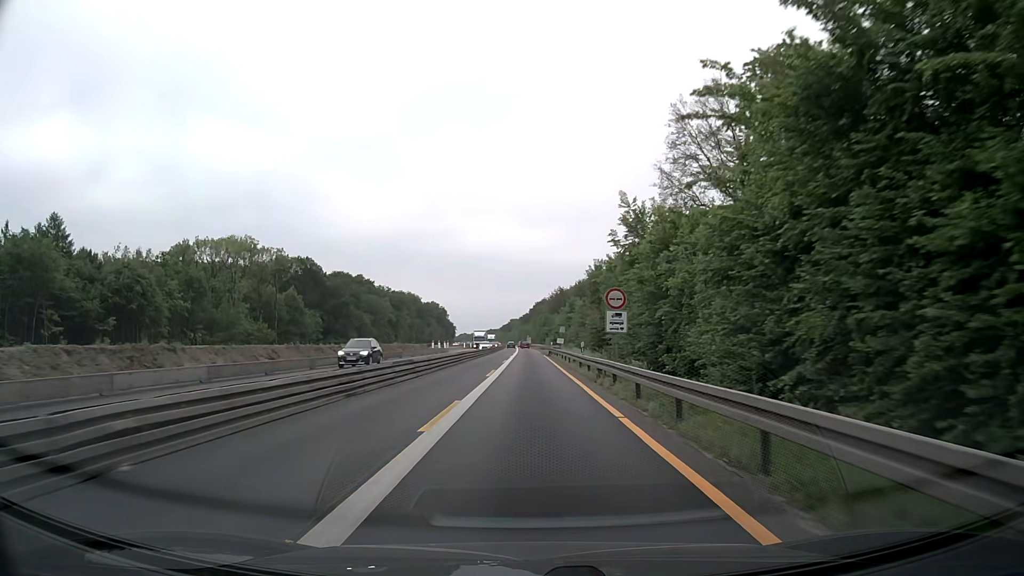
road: motorway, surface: asphalt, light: Day
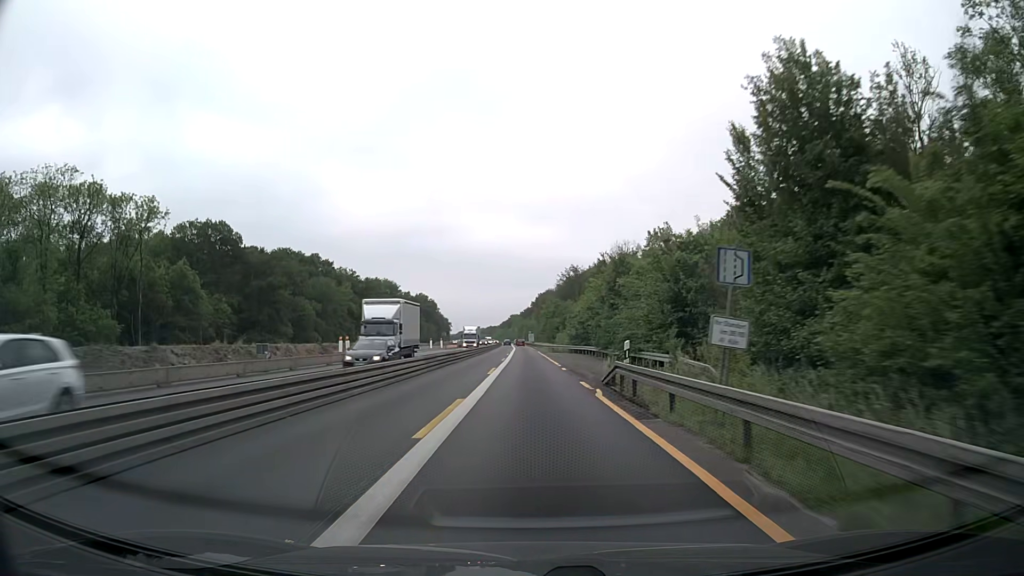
(-0.2, +51.4) m; 0°
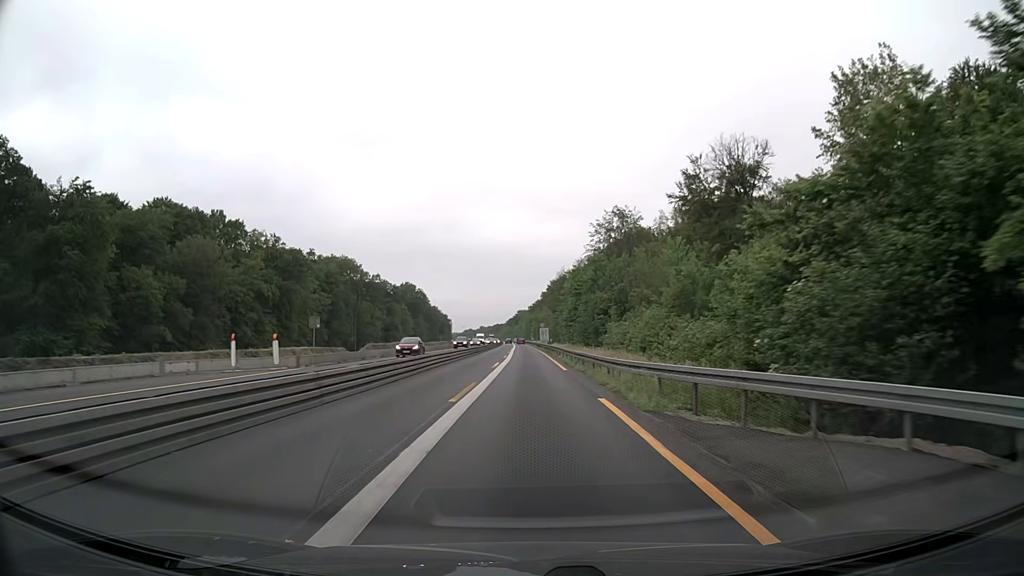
(-0.2, +64.2) m; -1°
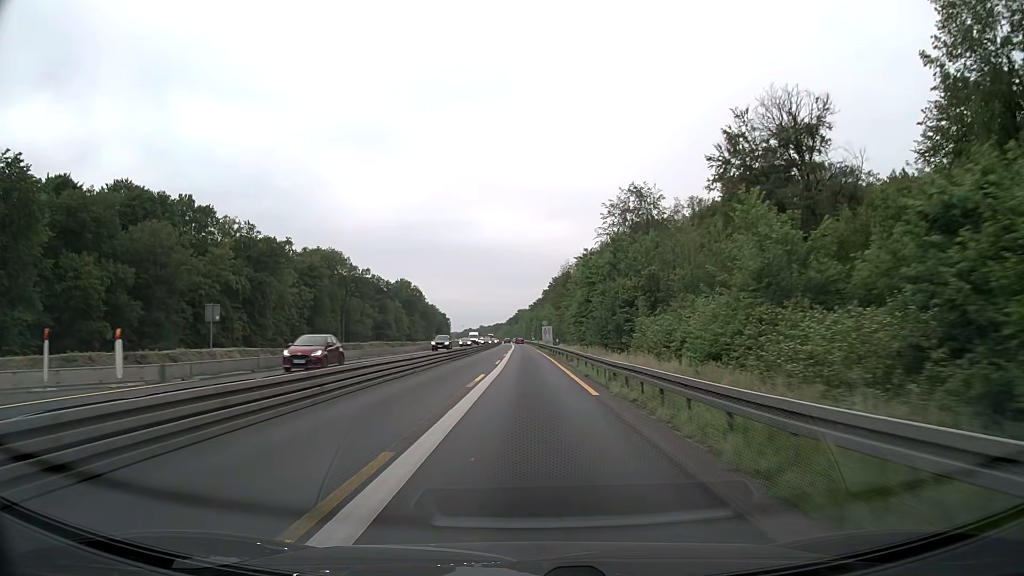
(0.0, +12.8) m; 0°
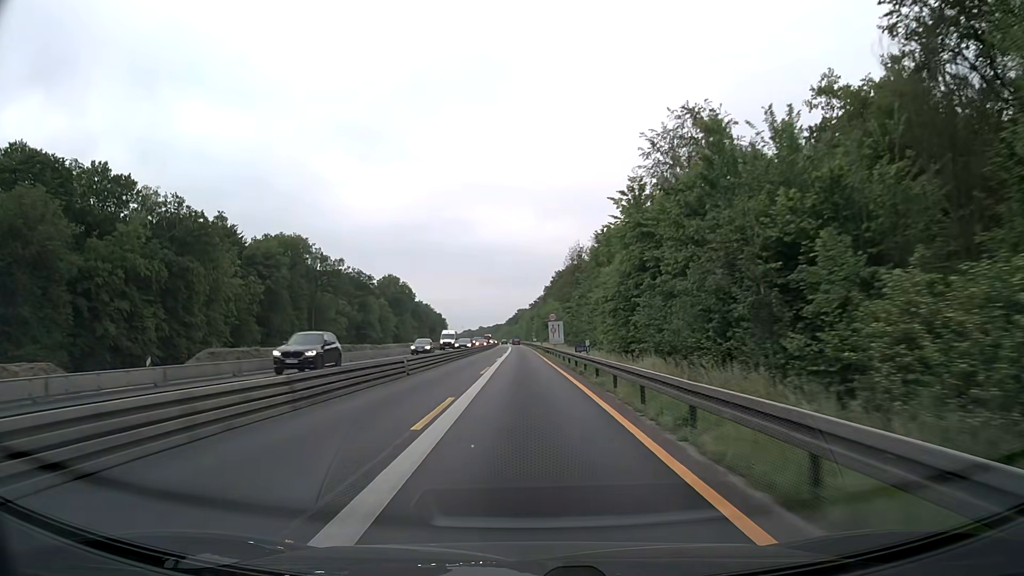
(0.0, +25.7) m; 0°
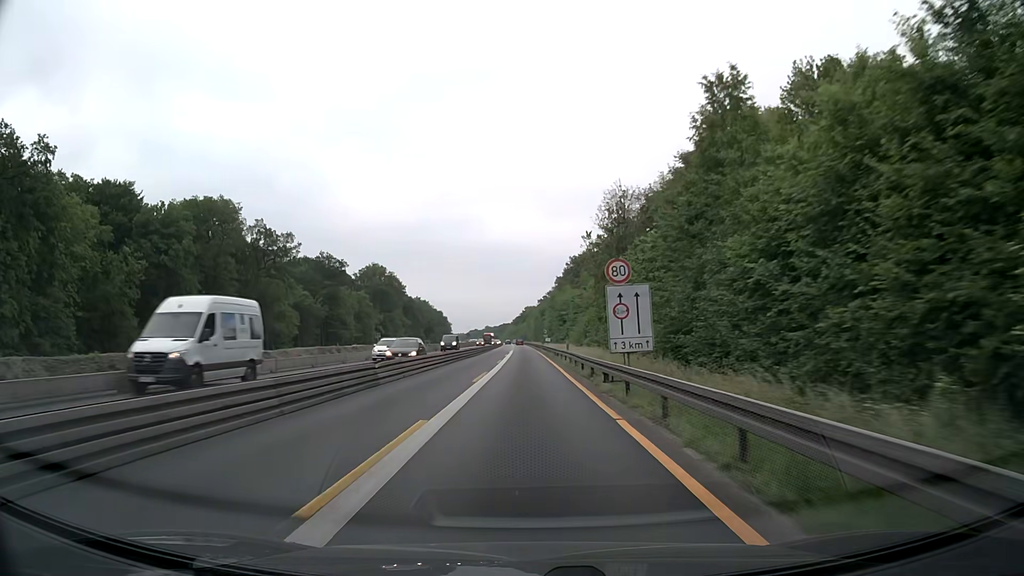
(-0.2, +38.5) m; 0°
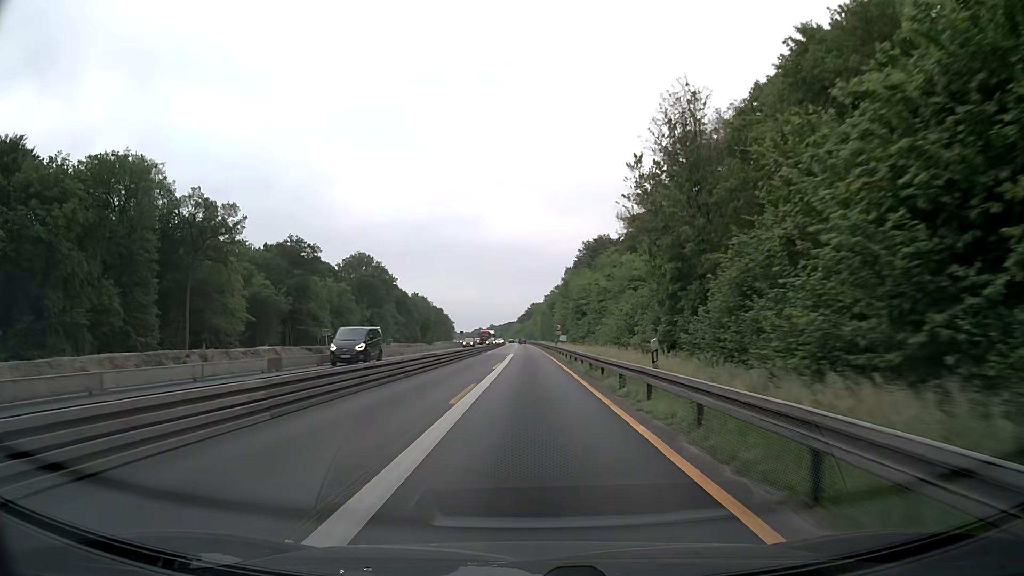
(-0.3, +25.7) m; -1°
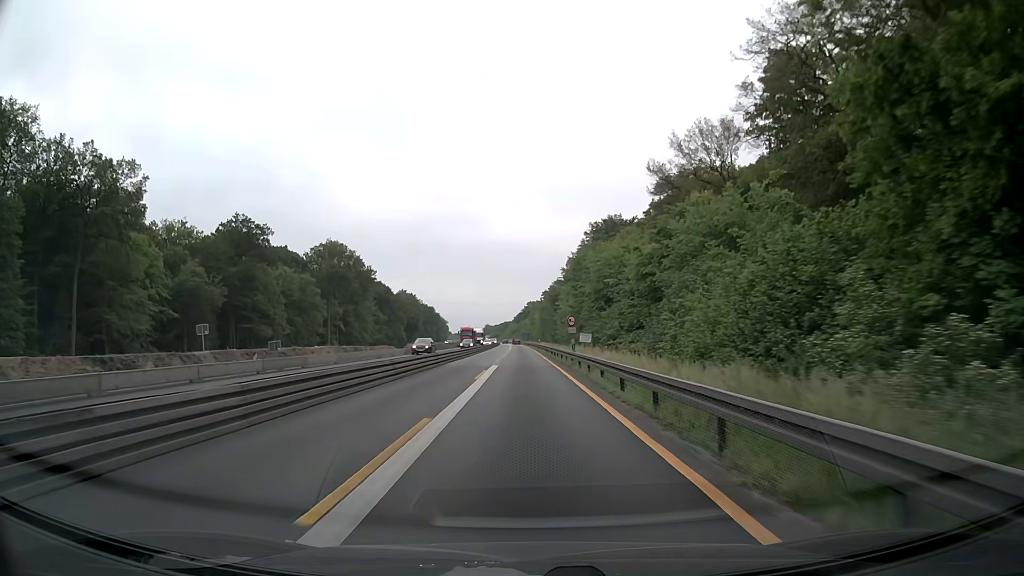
(+0.1, +25.7) m; 0°
(0, +10) (0, +20) (0, +30) (0, +40) (0, +50) (0, +60) (0, +70) (-1, +80) (-1, +90) (-1, +100) m
